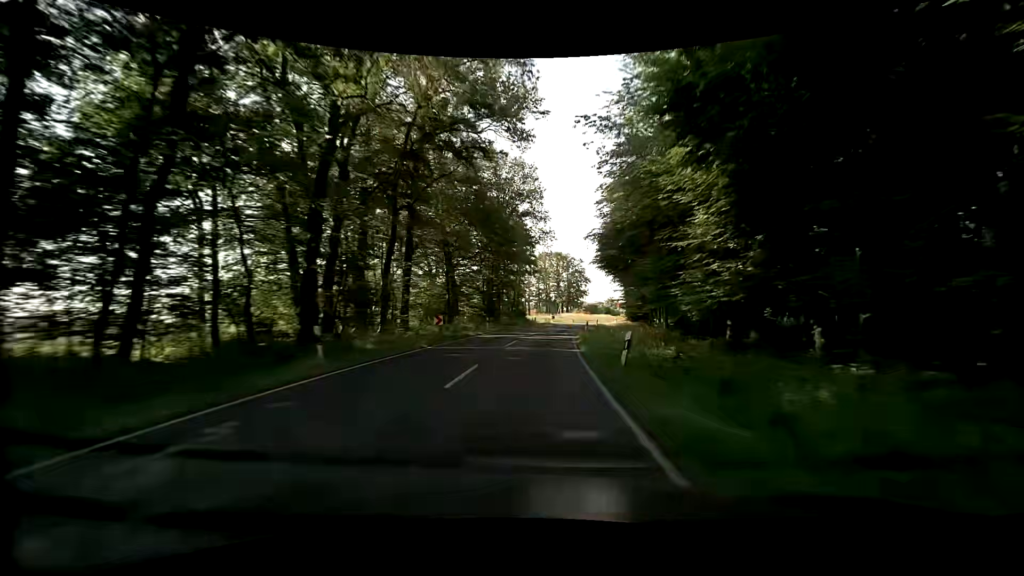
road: secondary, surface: asphalt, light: Day
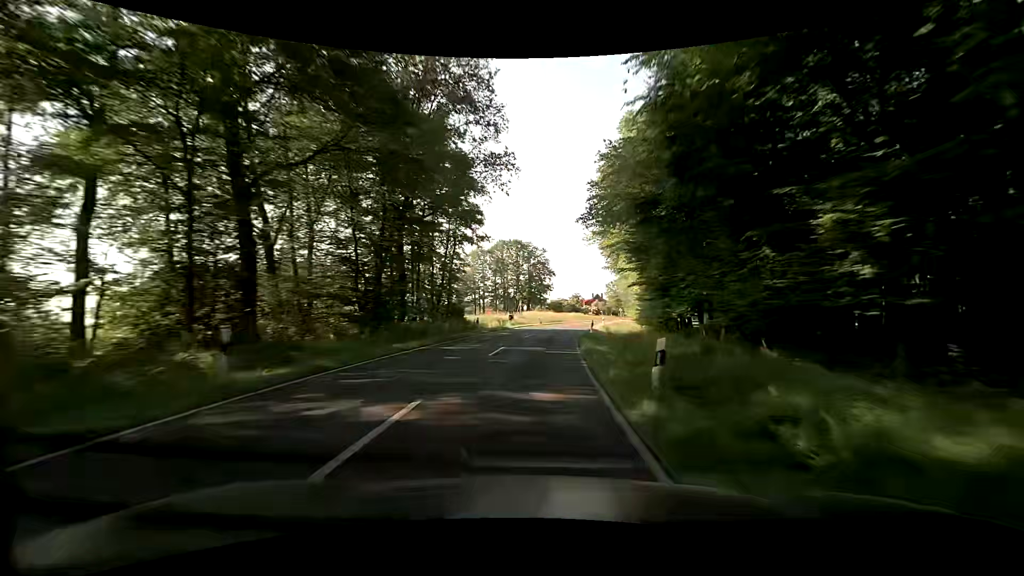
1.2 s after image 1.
(+0.9, +29.0) m; +3°
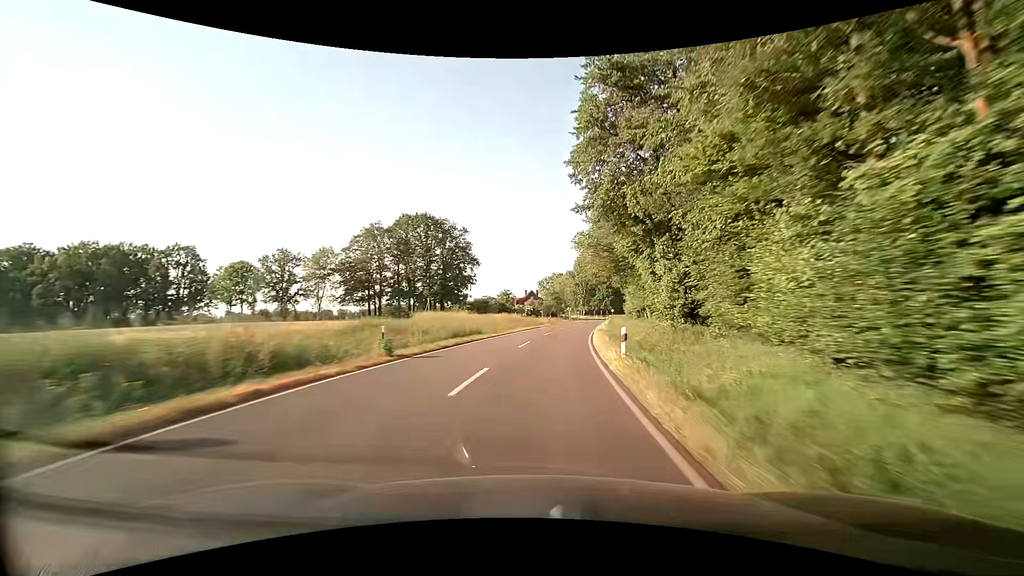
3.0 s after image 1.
(+3.0, +43.1) m; +9°
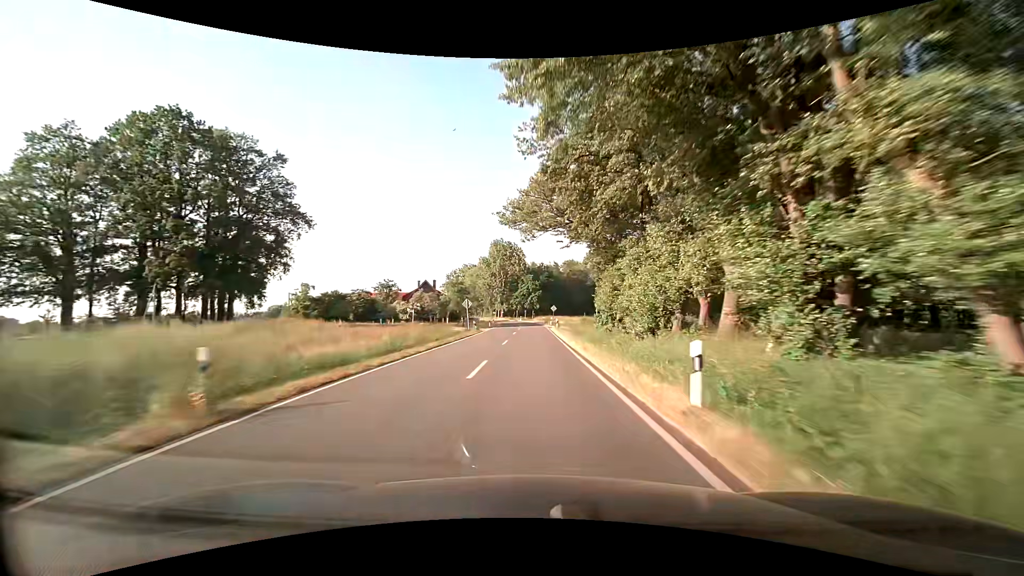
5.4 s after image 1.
(+5.3, +57.2) m; +9°
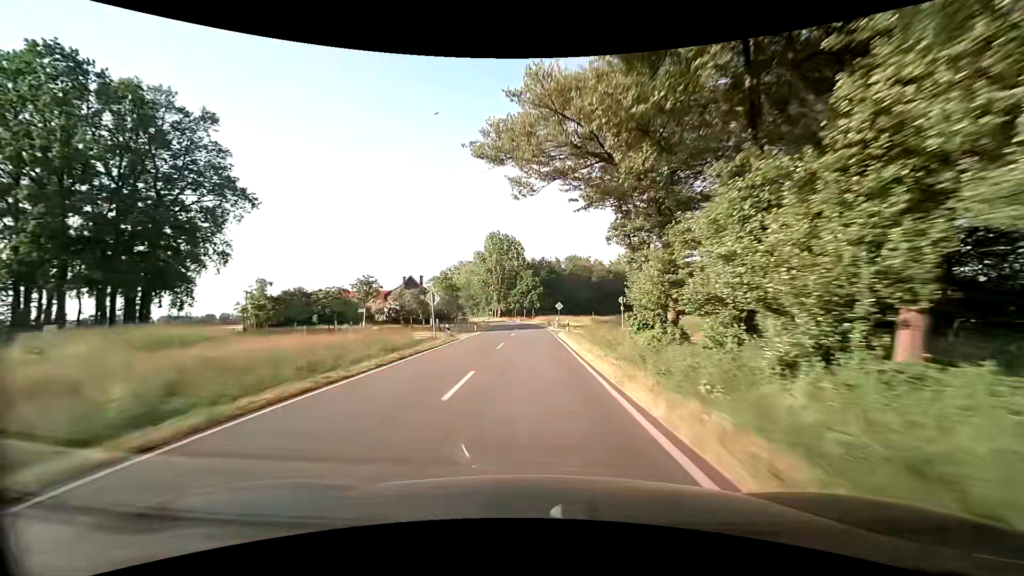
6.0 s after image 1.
(+0.1, +14.5) m; +1°
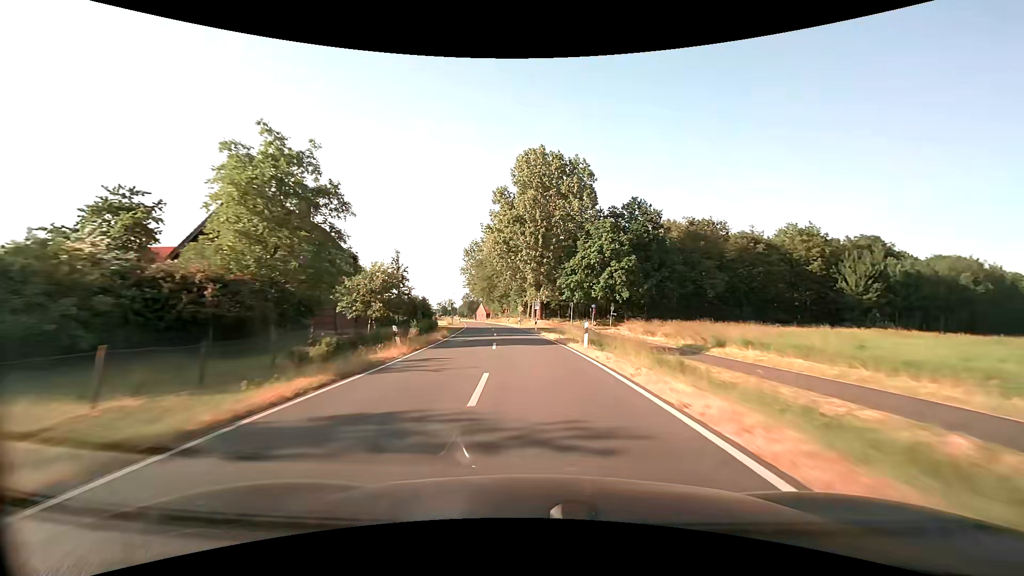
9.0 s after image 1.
(-3.0, +73.2) m; -7°
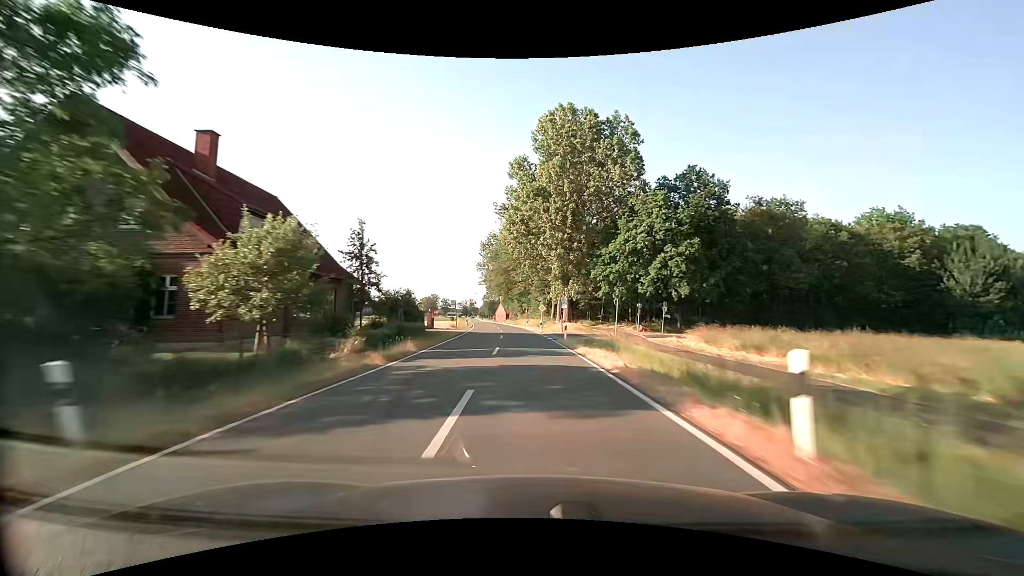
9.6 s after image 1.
(-0.4, +14.7) m; -3°
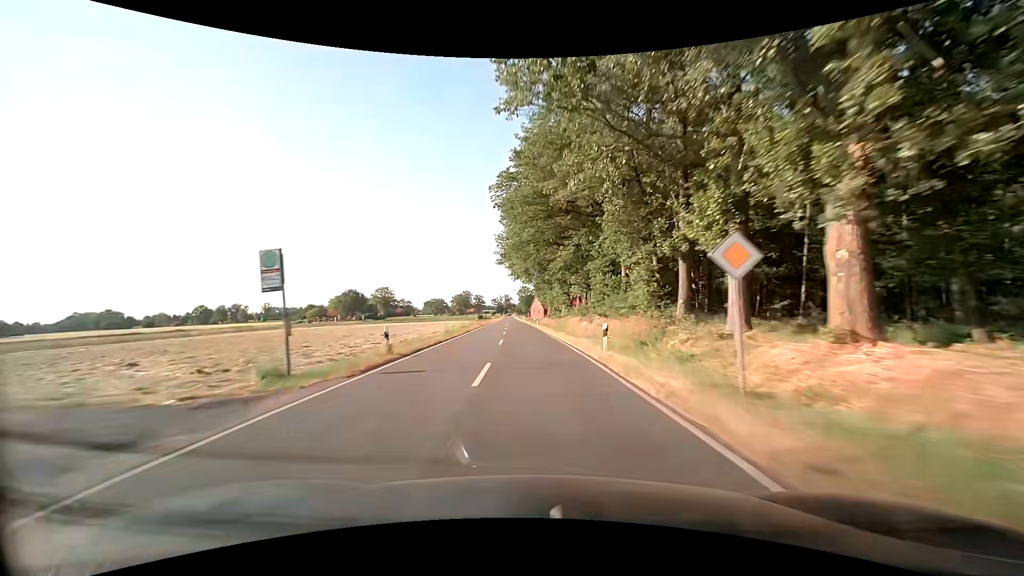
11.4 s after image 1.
(-1.8, +44.0) m; -4°
(0, +10) (0, +20) (-1, +30) (-1, +40) (-2, +50) (-2, +60) (-3, +70) (-3, +80) (-4, +90) (-5, +100) m
